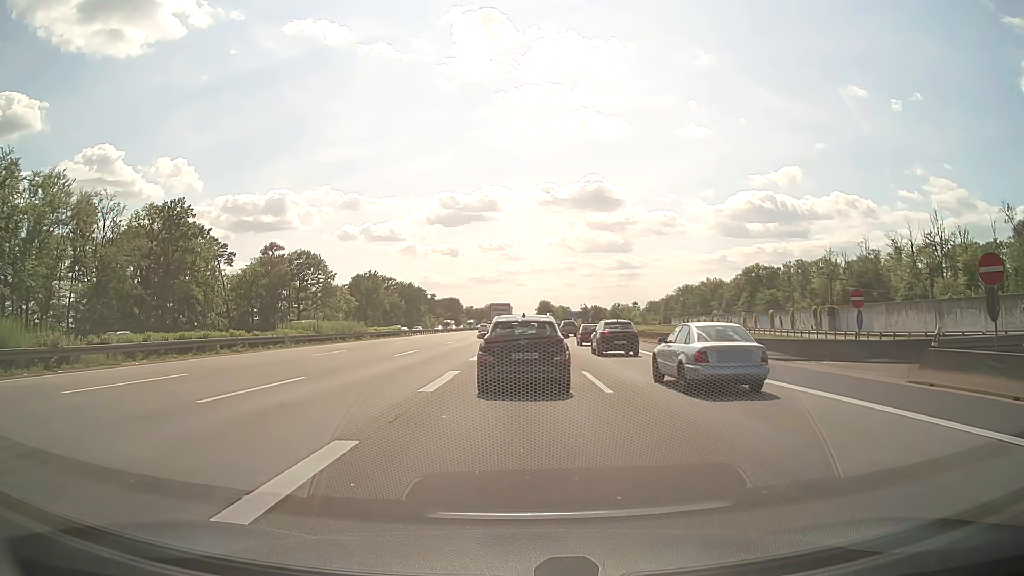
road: motorway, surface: asphalt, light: Day
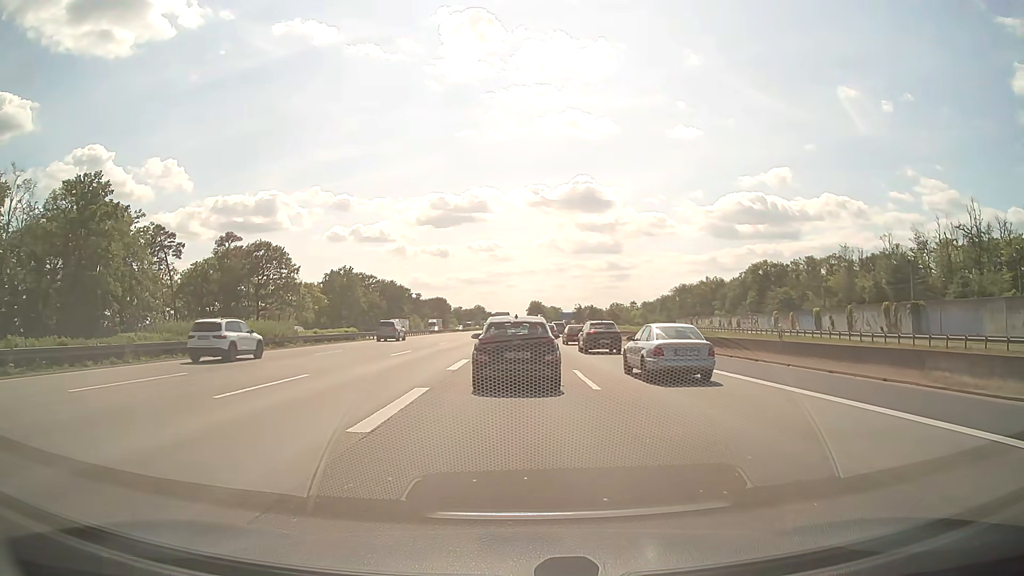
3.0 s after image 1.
(+0.3, +17.4) m; +1°
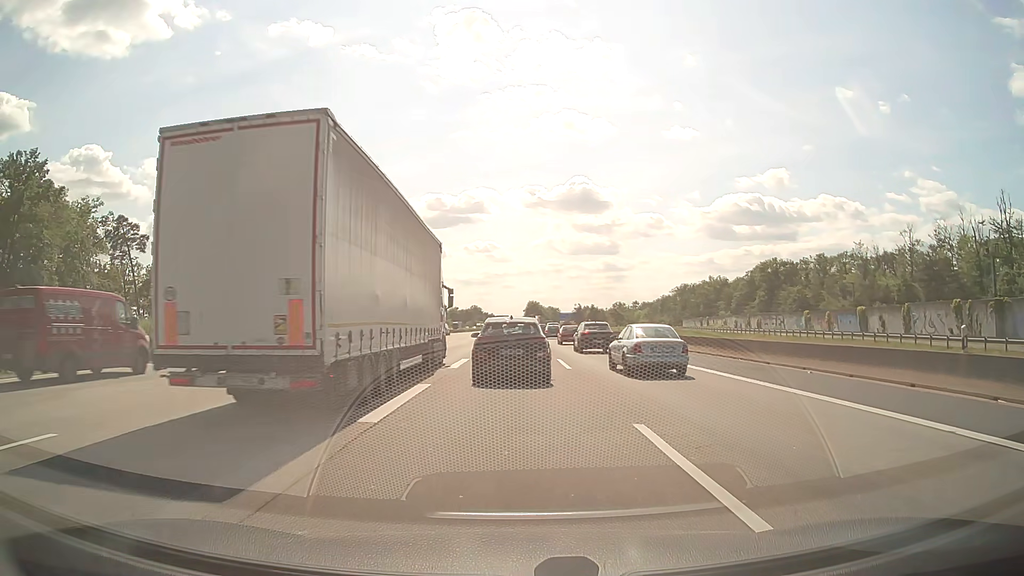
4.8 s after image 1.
(0.0, +11.2) m; 0°
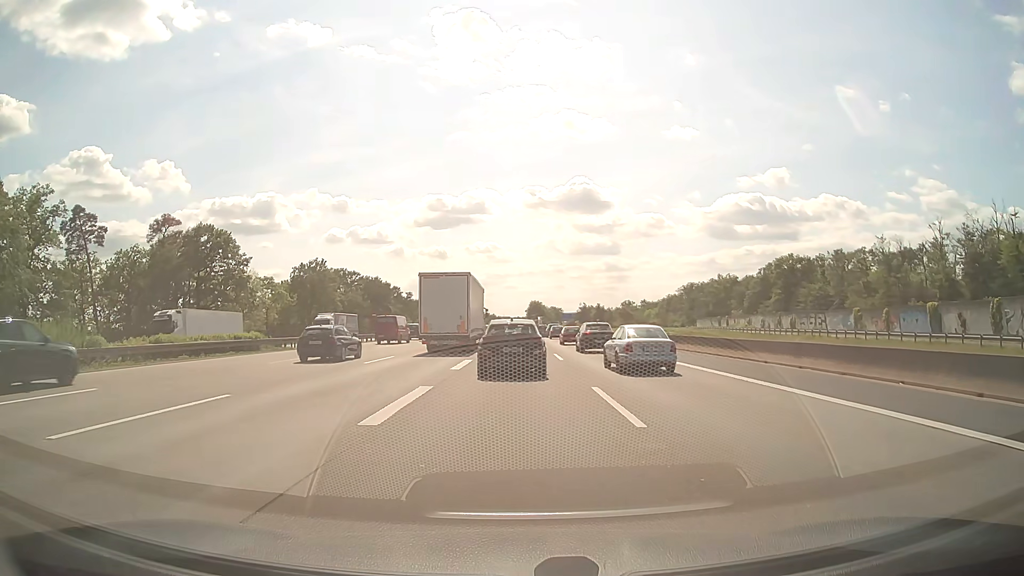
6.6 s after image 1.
(0.0, +12.3) m; -1°
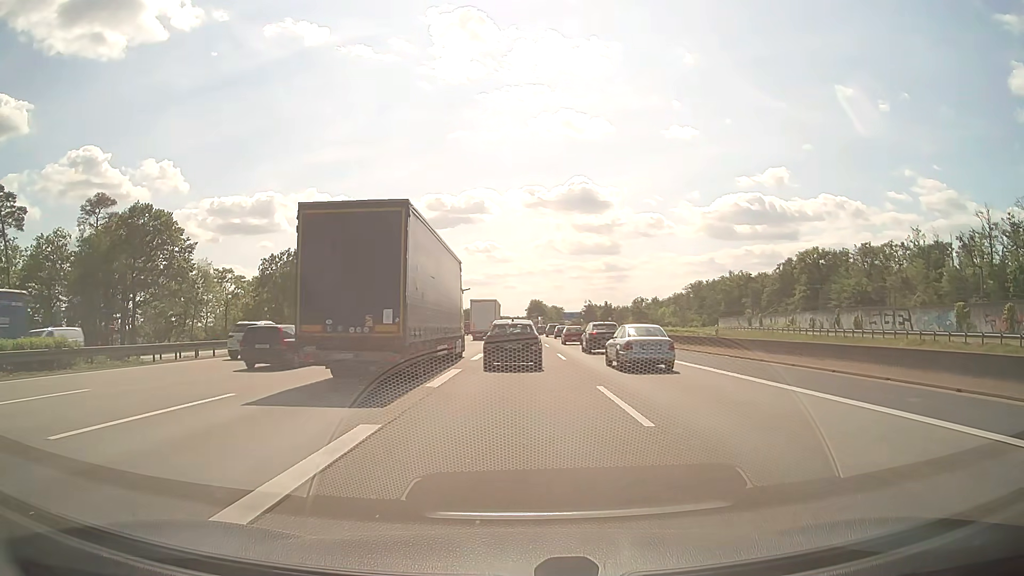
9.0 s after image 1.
(+0.2, +18.5) m; +1°
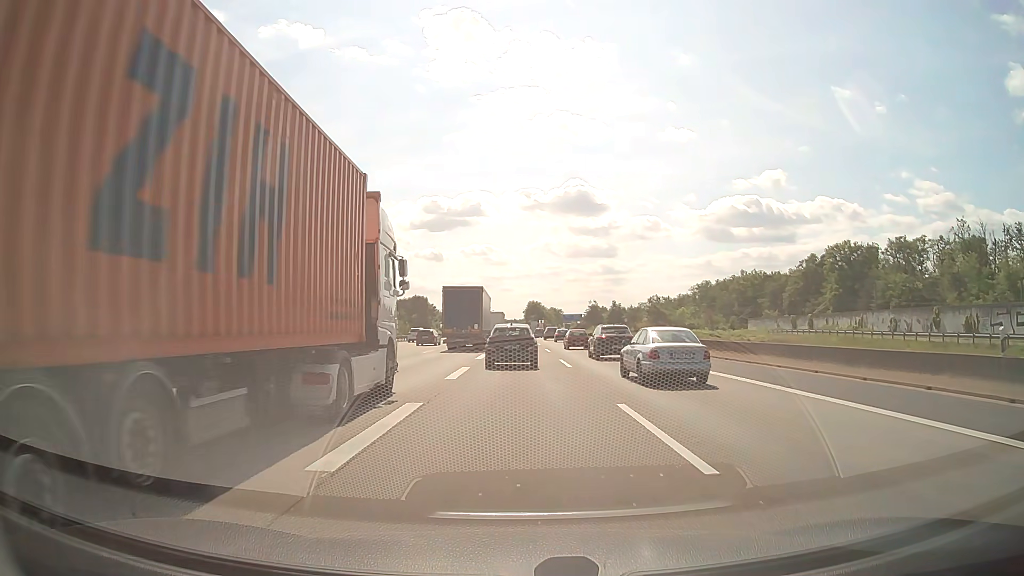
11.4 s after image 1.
(+0.1, +21.3) m; 0°
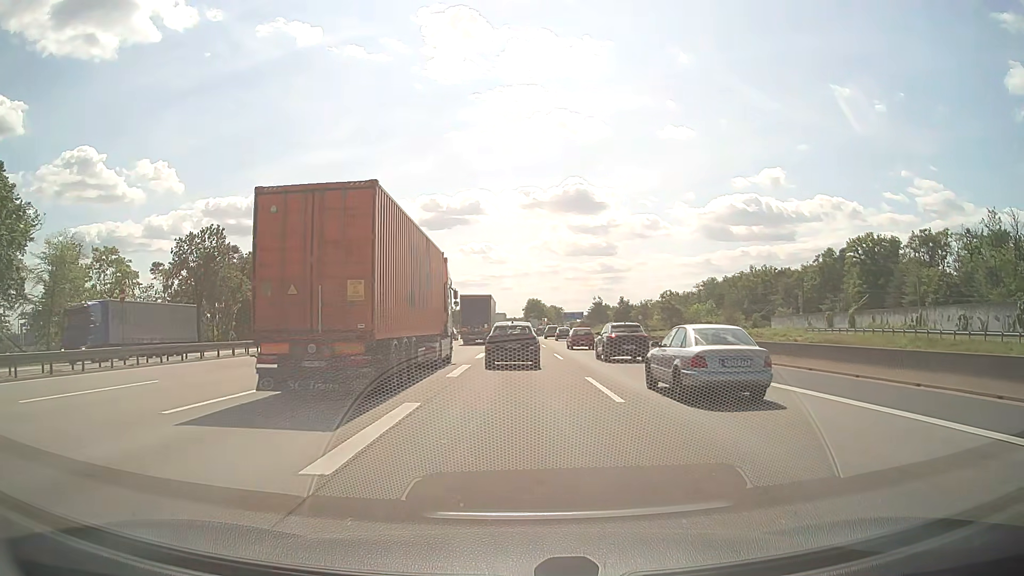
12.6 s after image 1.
(0.0, +12.5) m; 0°
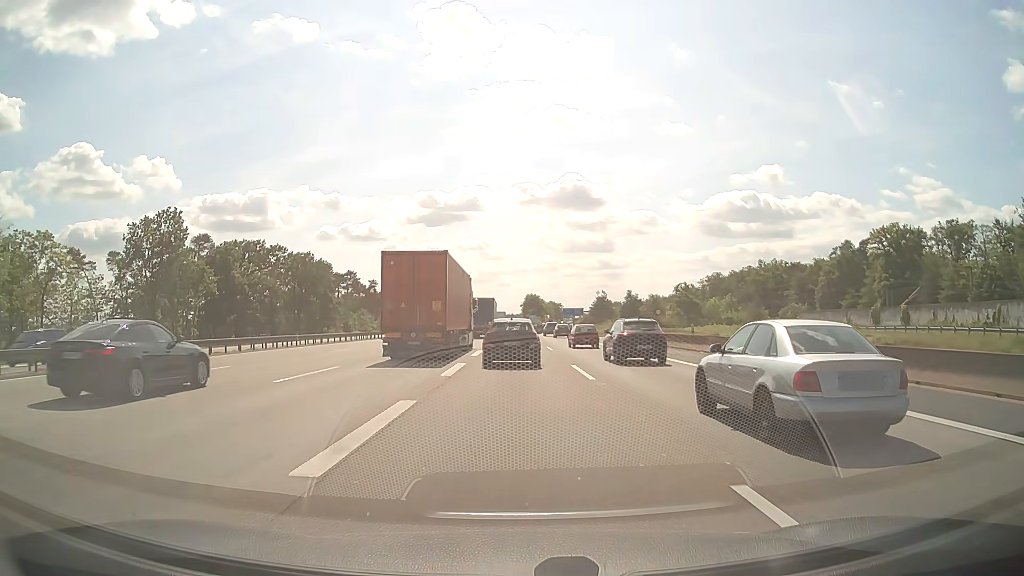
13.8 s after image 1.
(0.0, +12.7) m; 0°
(0, +10) (0, +20) (0, +30) (0, +40) (0, +50) (0, +60) (0, +70) (0, +80) (0, +90) (0, +100) m
